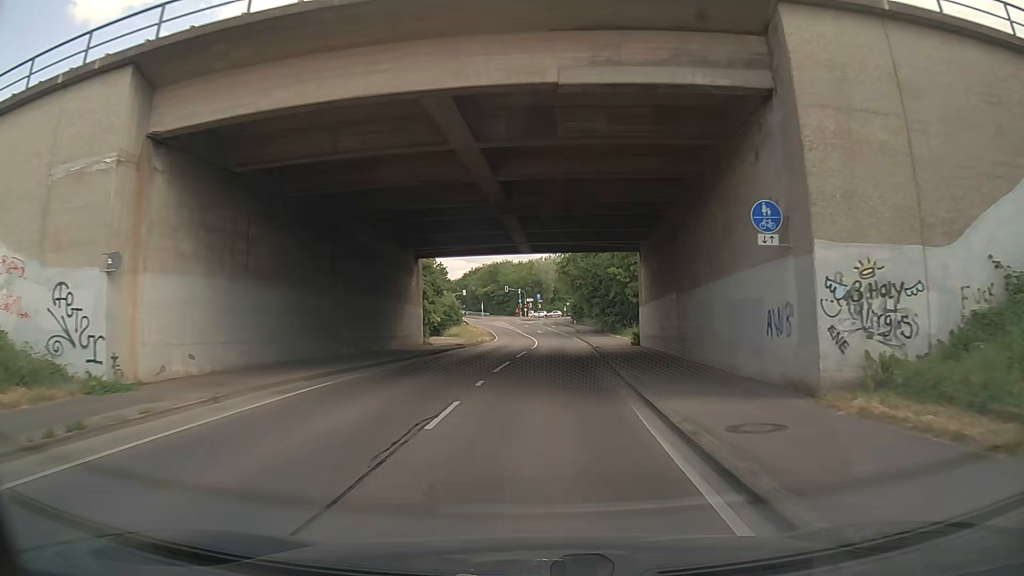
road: secondary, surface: asphalt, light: Day
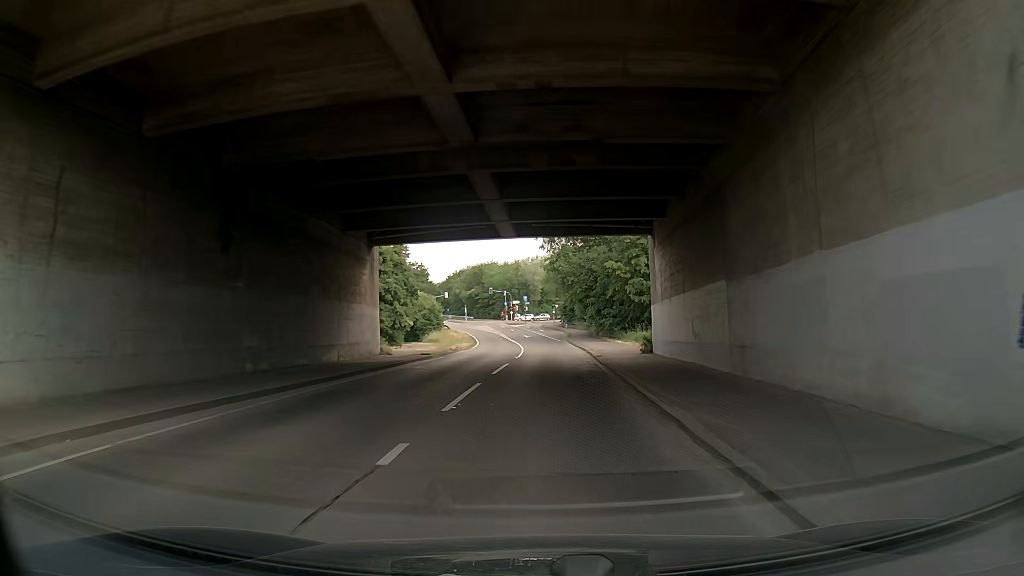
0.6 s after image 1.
(0.0, +8.5) m; +1°
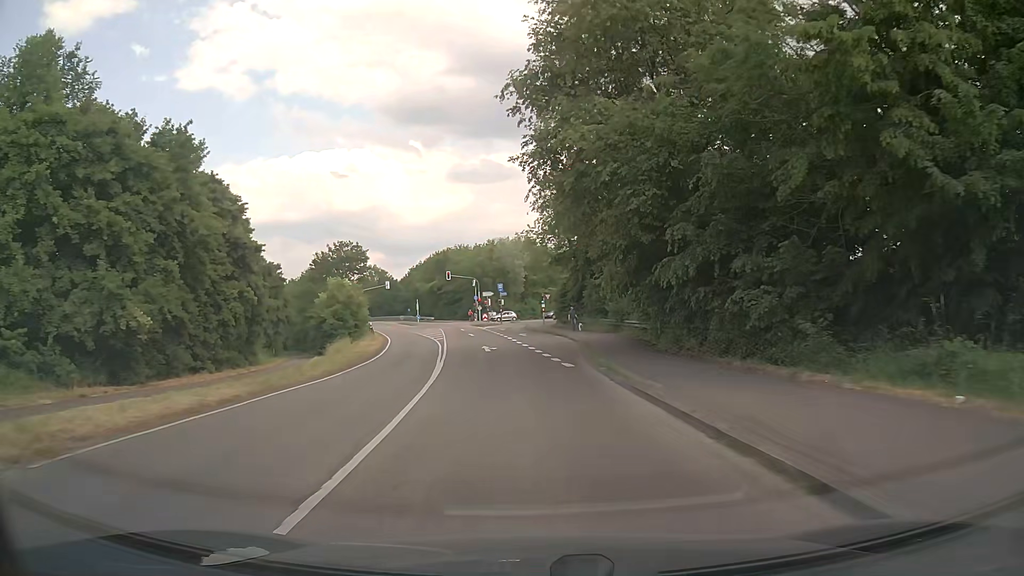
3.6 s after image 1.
(+0.1, +41.4) m; +1°
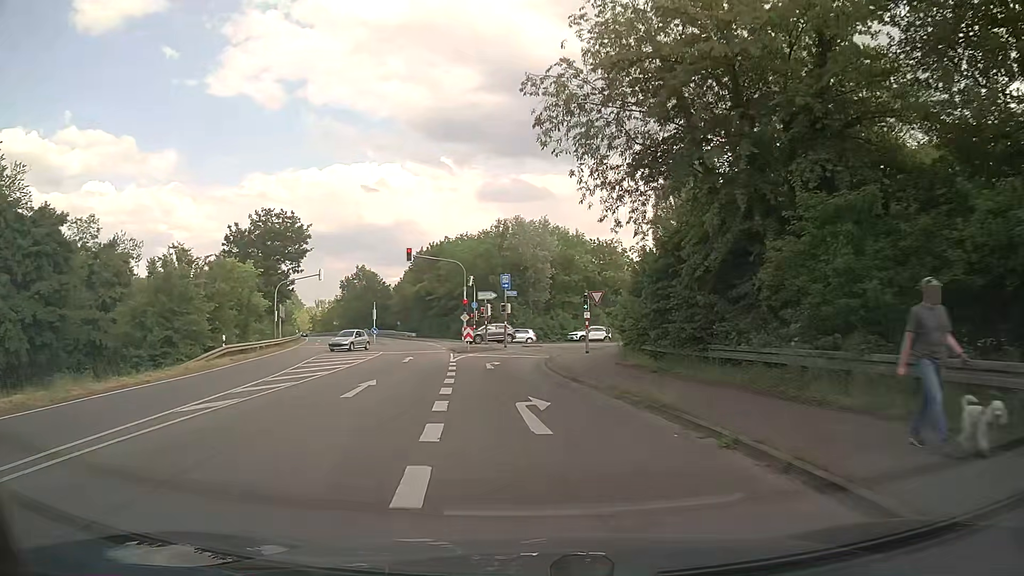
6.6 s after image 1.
(-0.2, +38.4) m; -1°
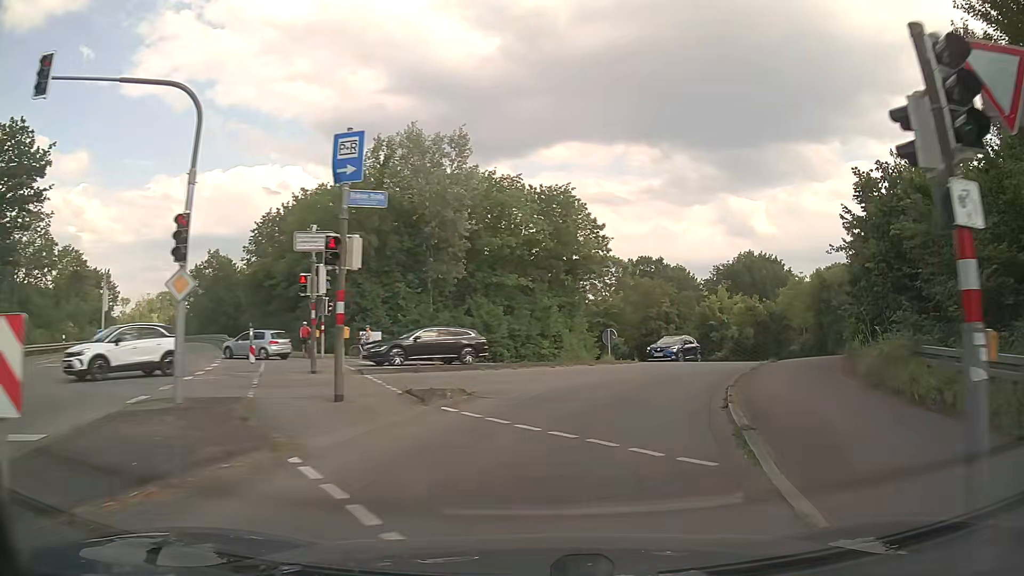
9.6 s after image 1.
(-0.7, +33.4) m; +8°
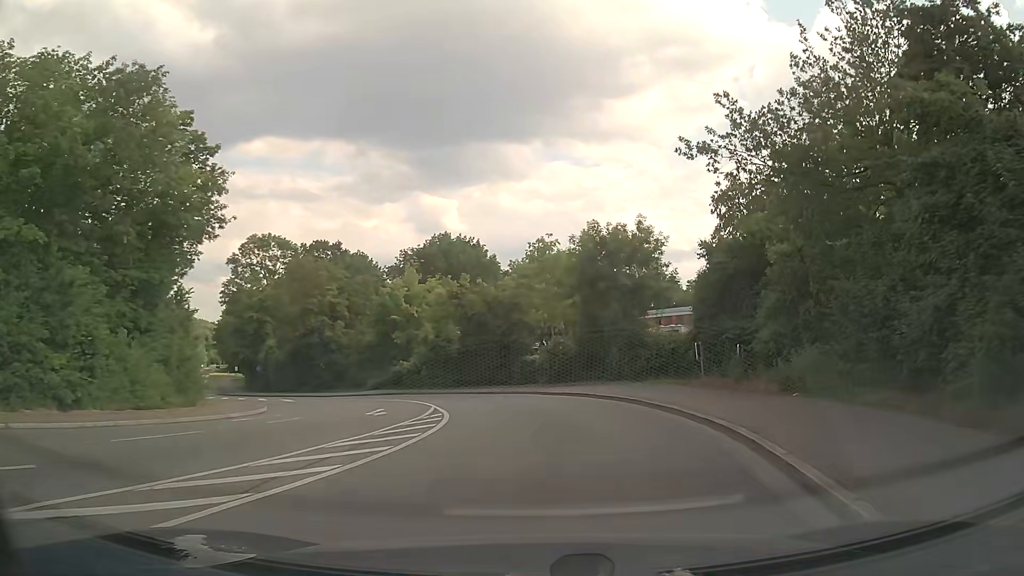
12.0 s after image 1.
(+5.7, +22.9) m; +27°
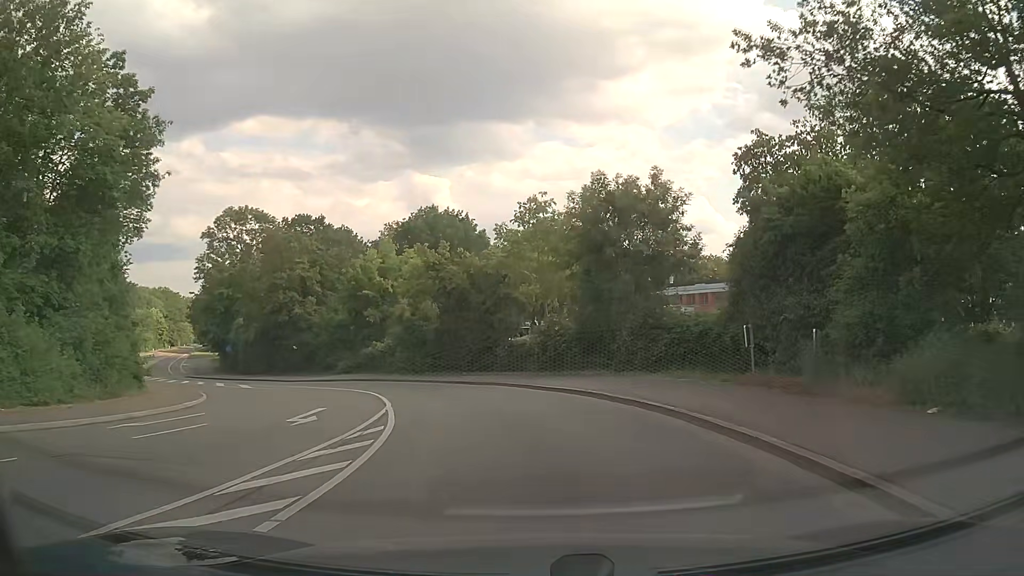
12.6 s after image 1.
(0.0, +5.8) m; 0°
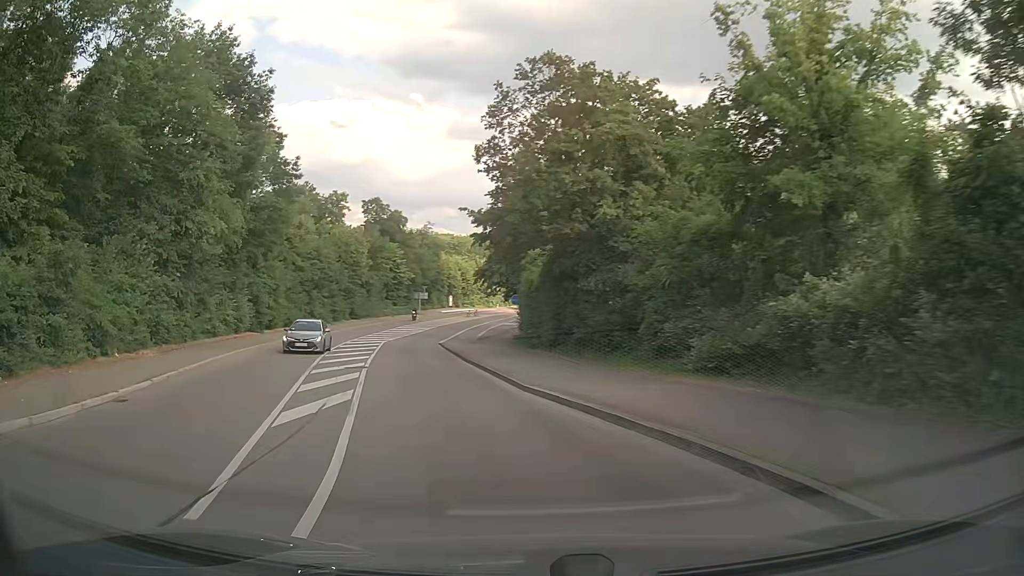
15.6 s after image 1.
(-7.3, +30.8) m; -33°
(-1, +10) (-3, +20) (-5, +30) (-7, +39) (-8, +49) (-9, +59) (-9, +69) (-9, +79) (-8, +89) (-7, +99) m
